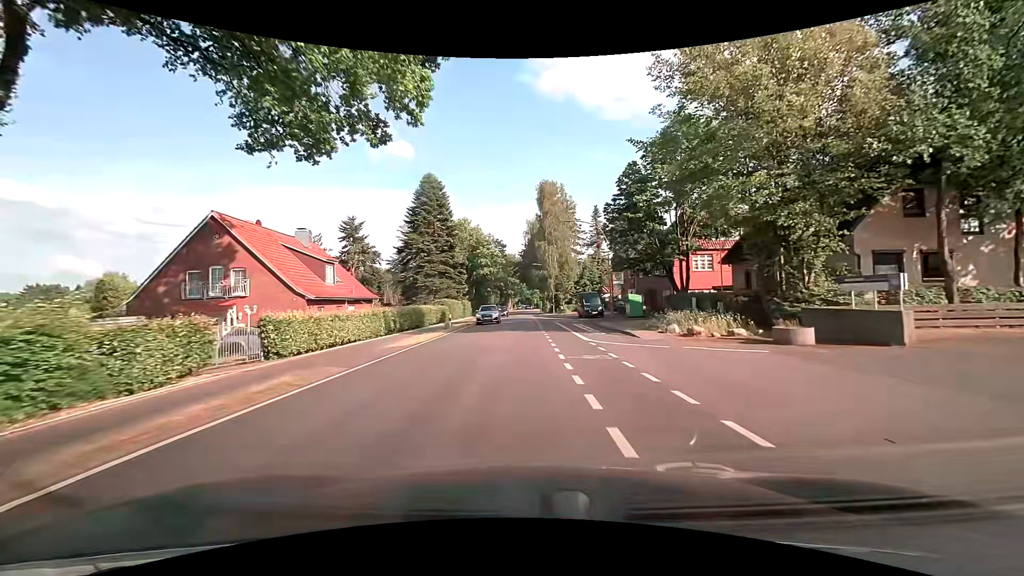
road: tertiary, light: Day
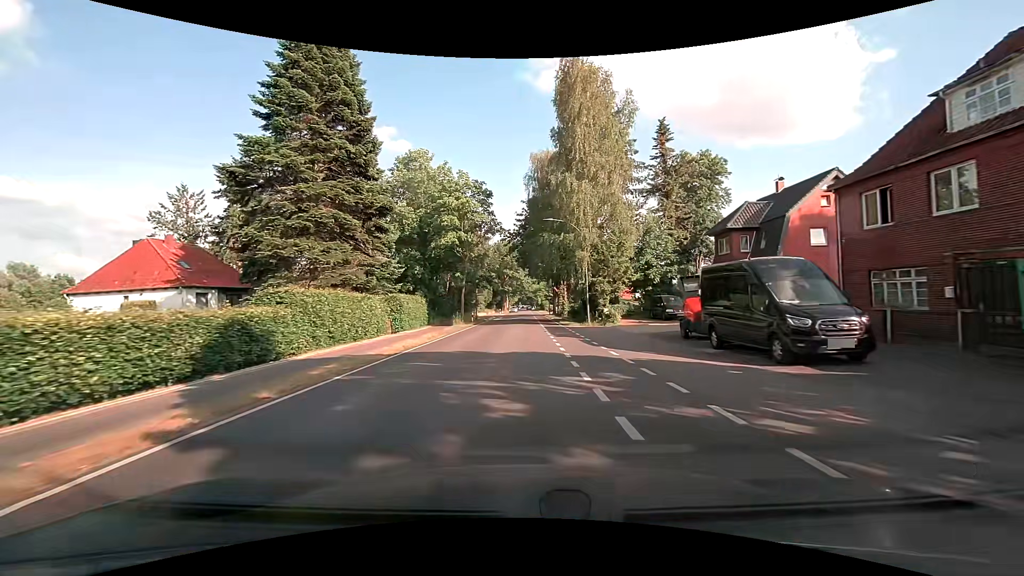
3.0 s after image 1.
(-0.1, +38.2) m; 0°
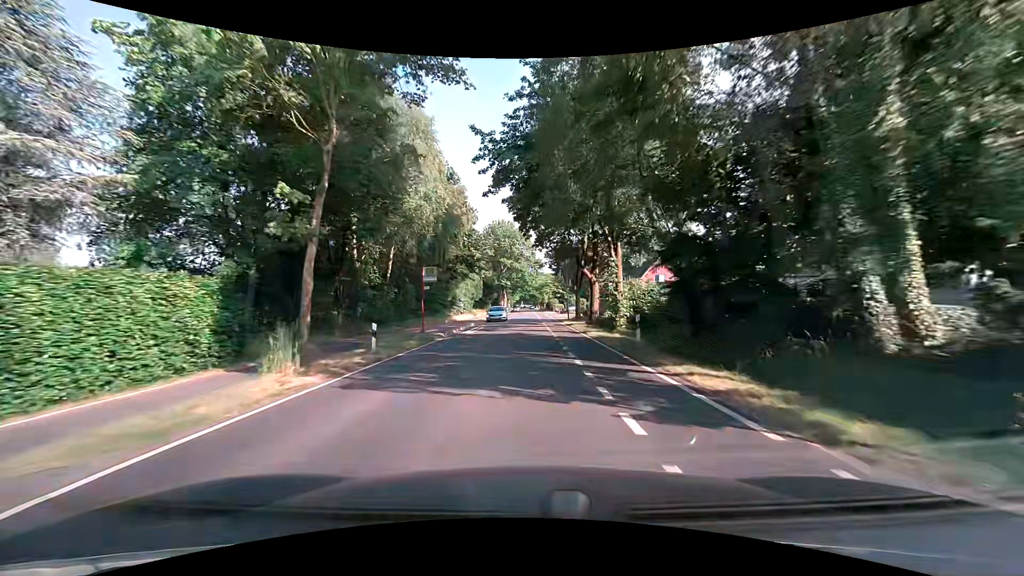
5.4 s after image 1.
(-0.1, +30.6) m; 0°
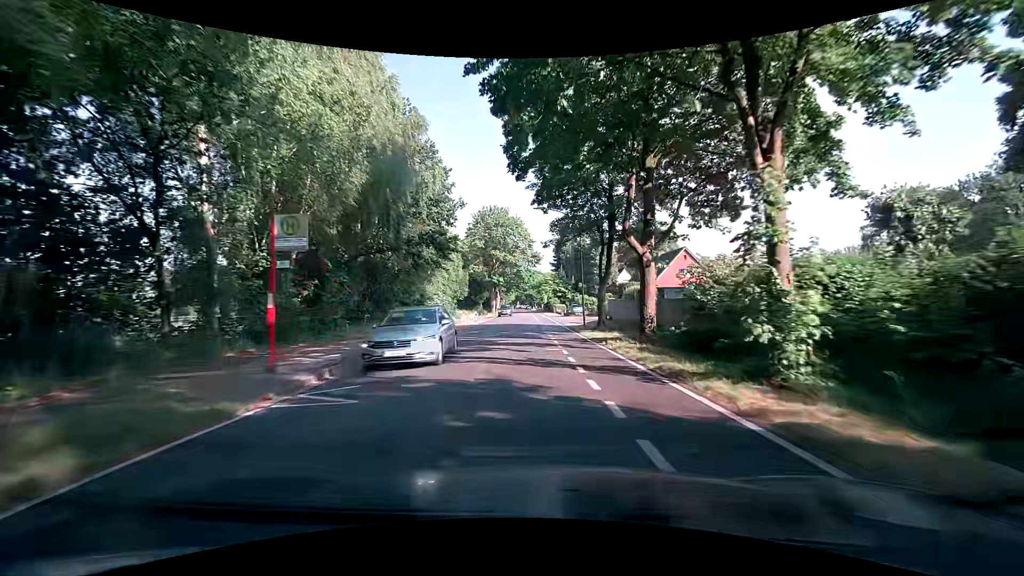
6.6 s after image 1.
(0.0, +15.3) m; +1°
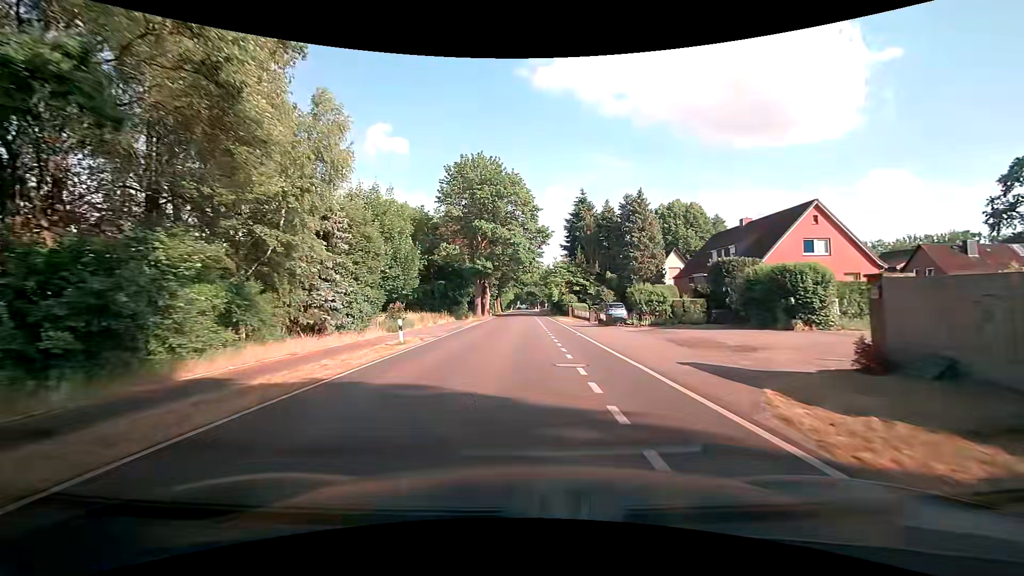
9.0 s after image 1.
(-0.2, +30.7) m; 0°
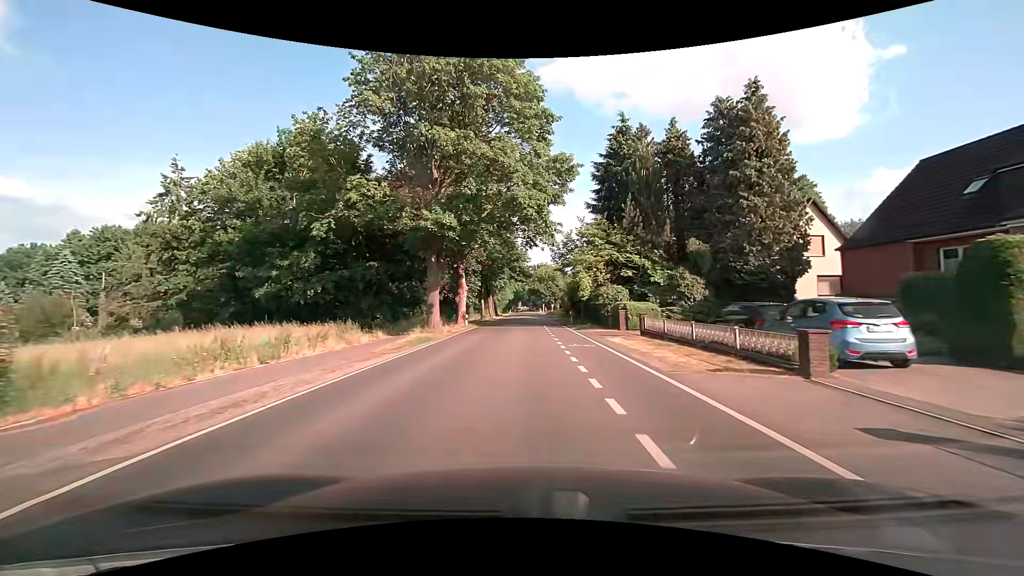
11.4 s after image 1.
(-0.4, +30.5) m; -1°
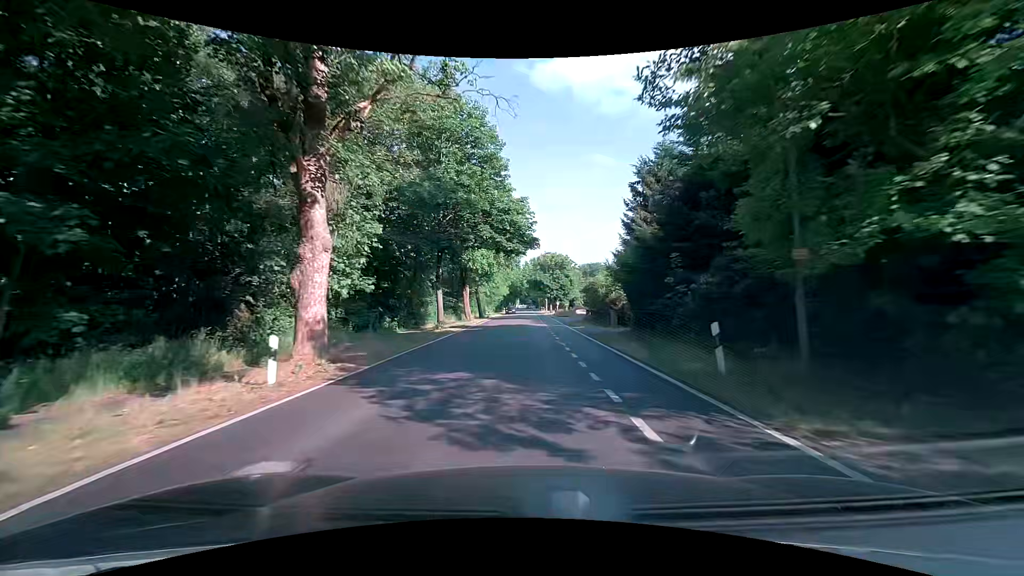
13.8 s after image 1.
(-0.1, +30.4) m; 0°
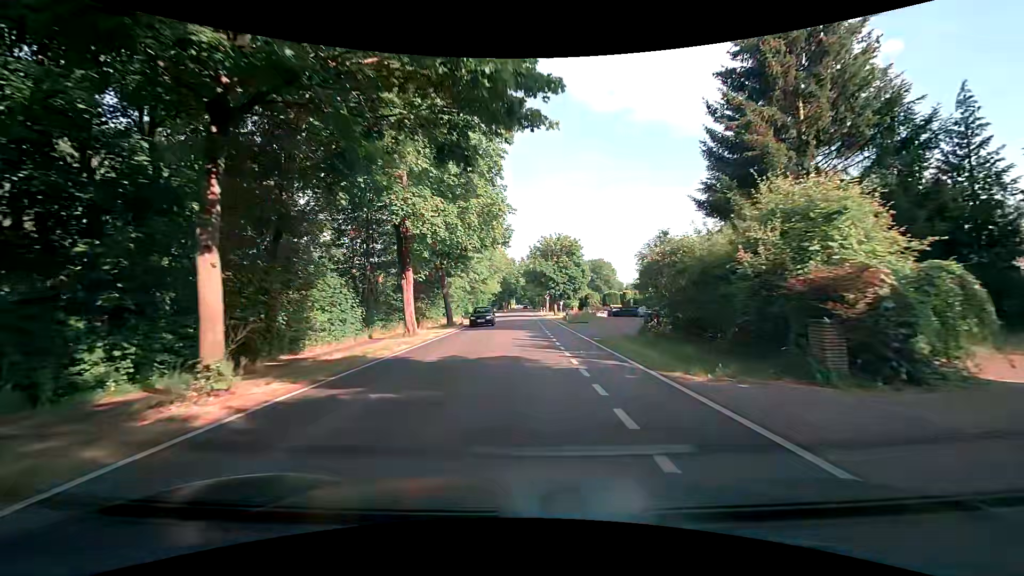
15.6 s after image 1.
(+0.1, +22.9) m; +1°
(0, +10) (0, +20) (0, +30) (0, +40) (0, +50) (-1, +60) (-1, +70) (-1, +80) (-1, +90) (-1, +100) m
